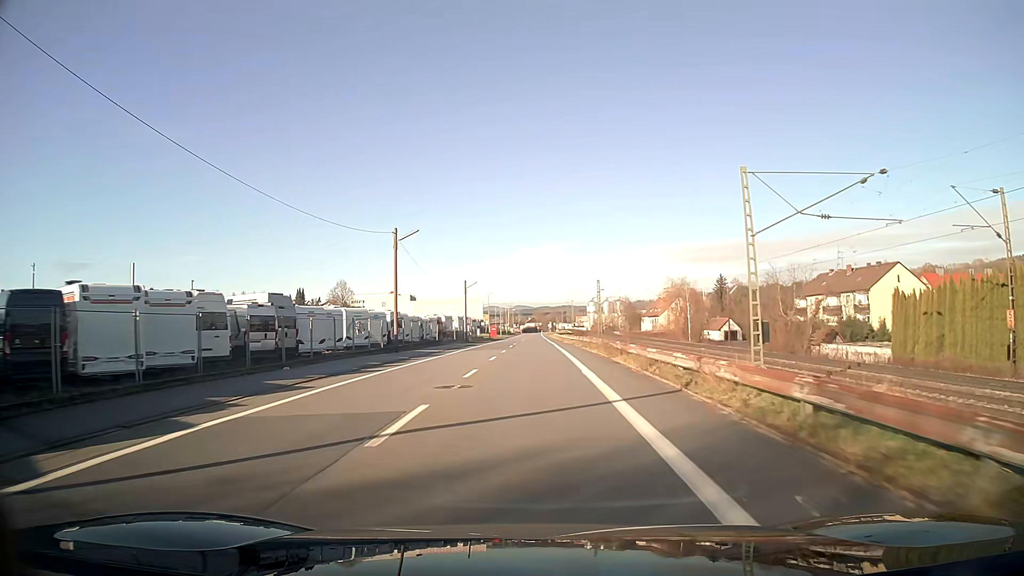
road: unclassified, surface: asphalt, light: Day
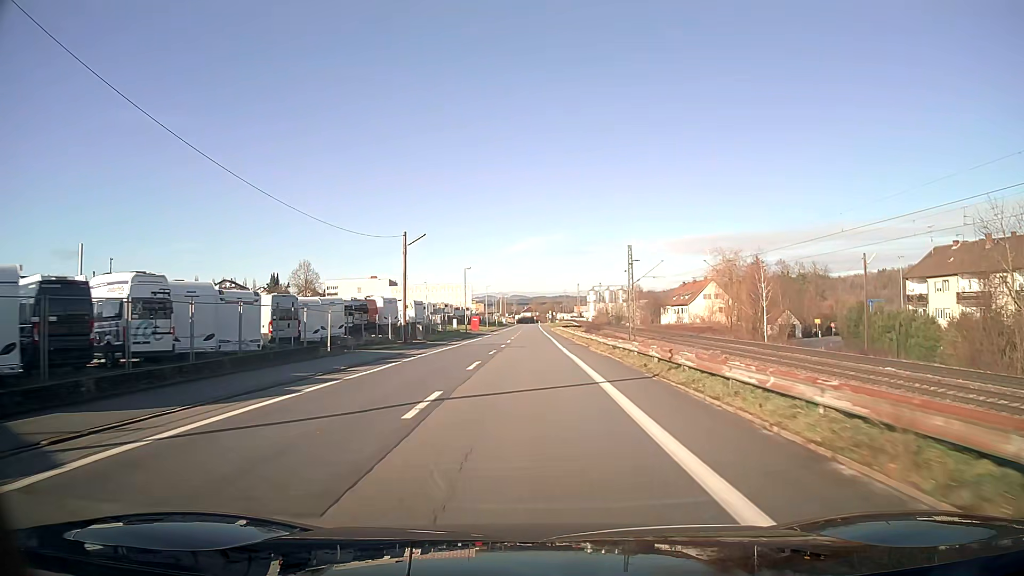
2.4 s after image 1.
(0.0, +36.8) m; 0°
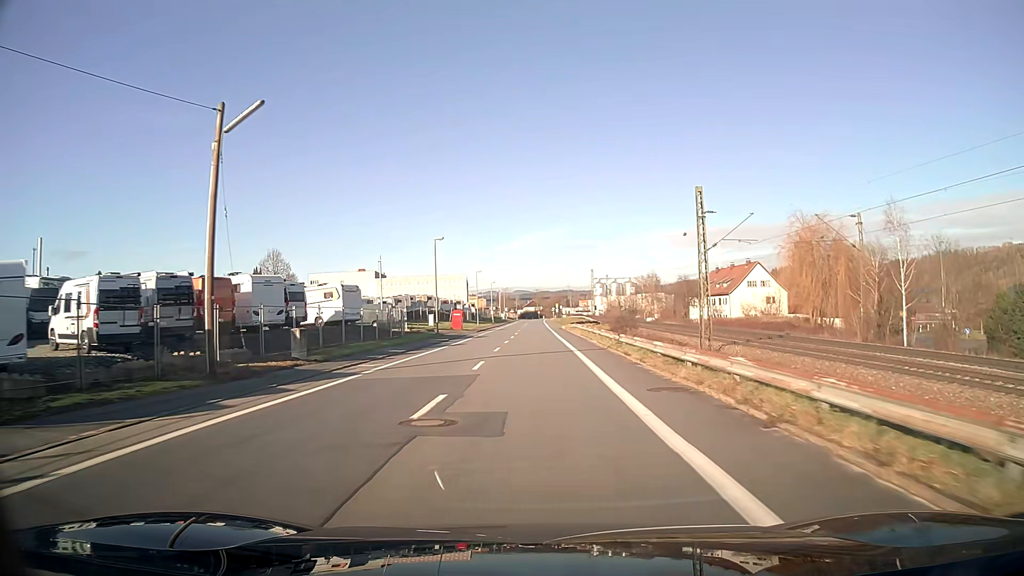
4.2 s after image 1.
(-0.1, +27.8) m; 0°
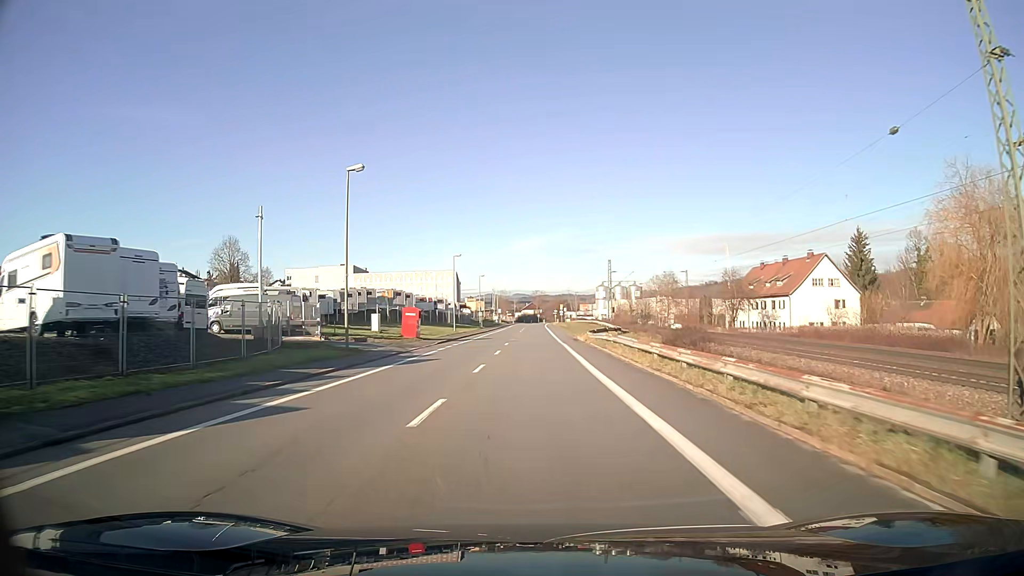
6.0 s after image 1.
(0.0, +27.7) m; 0°
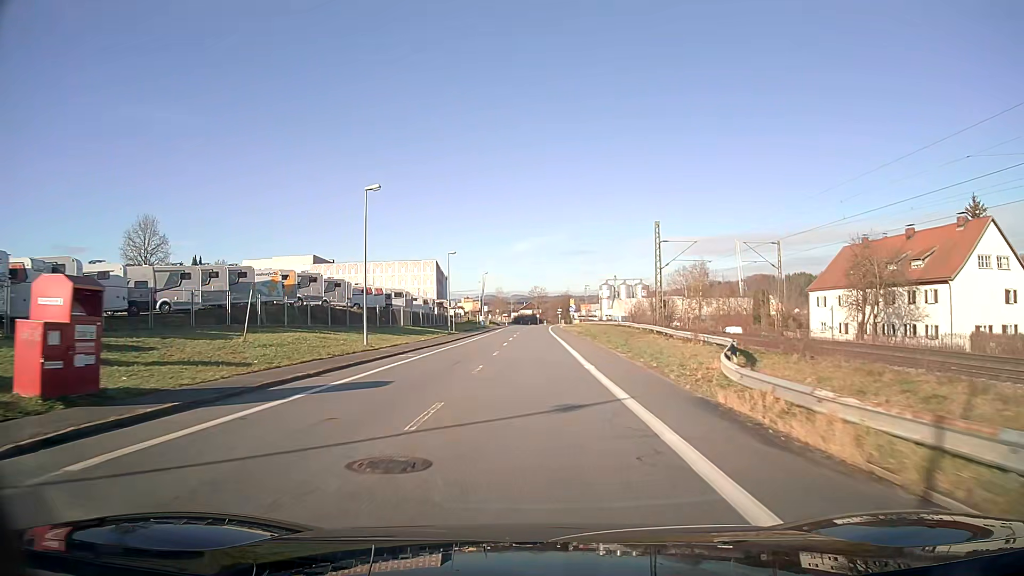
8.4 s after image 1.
(+0.1, +36.7) m; 0°
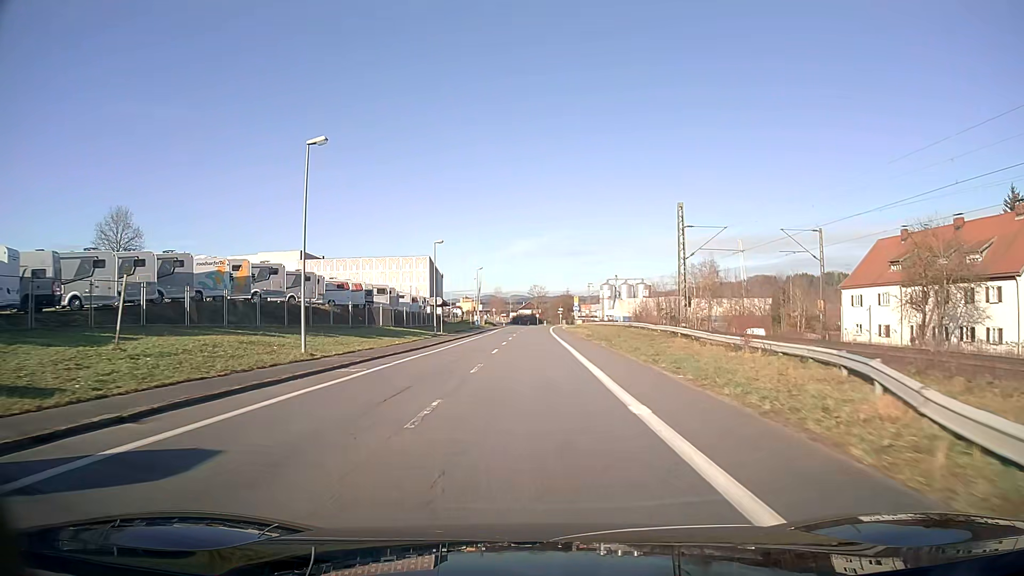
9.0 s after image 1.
(0.0, +9.1) m; 0°
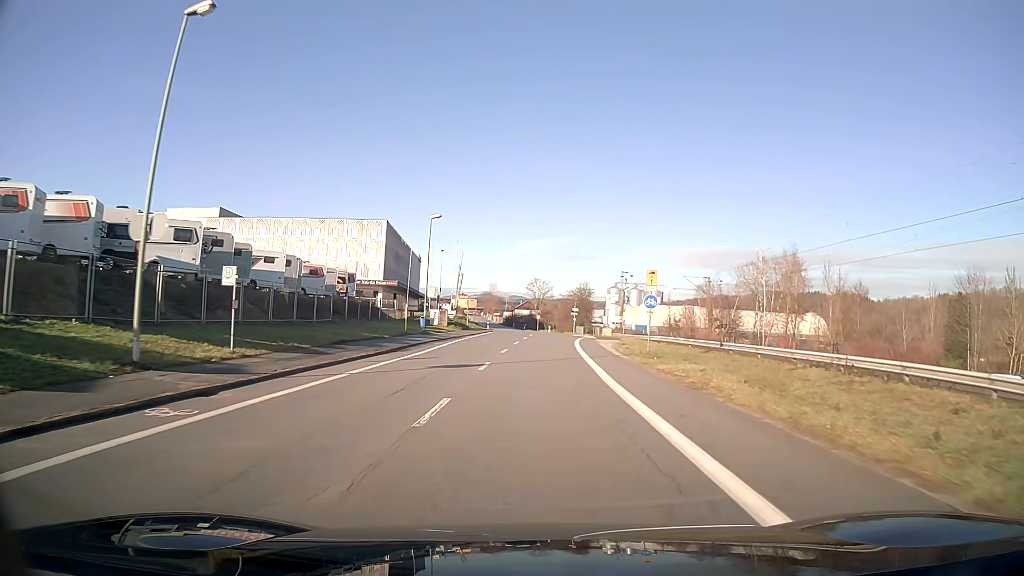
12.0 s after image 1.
(-0.1, +45.6) m; 0°
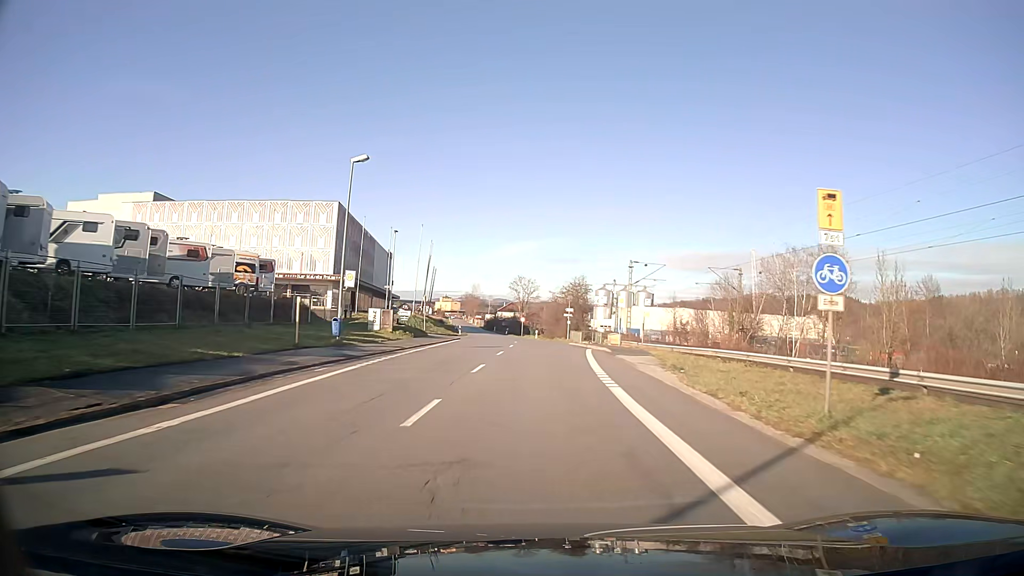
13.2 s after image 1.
(+0.2, +18.2) m; +1°
